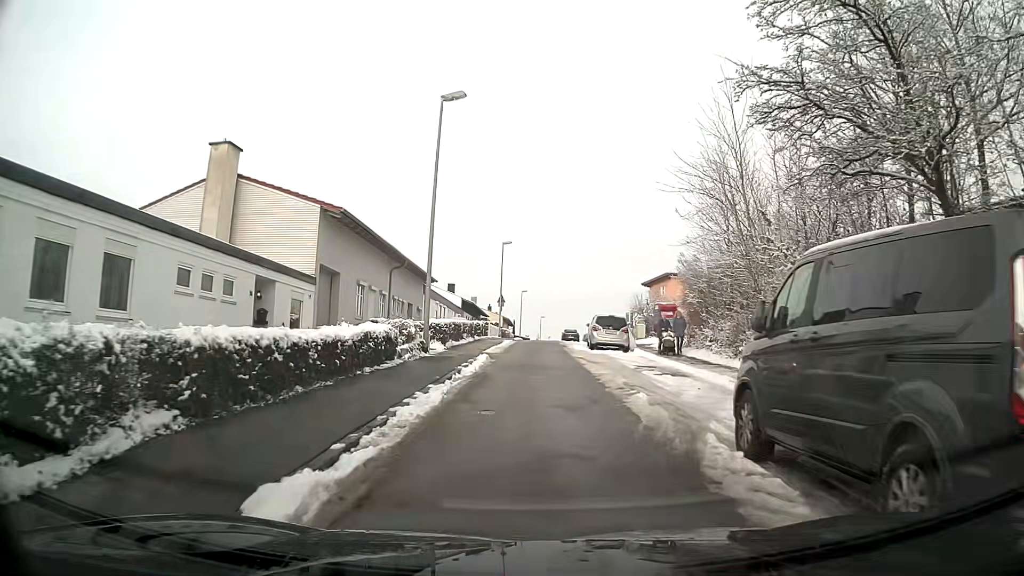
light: Day
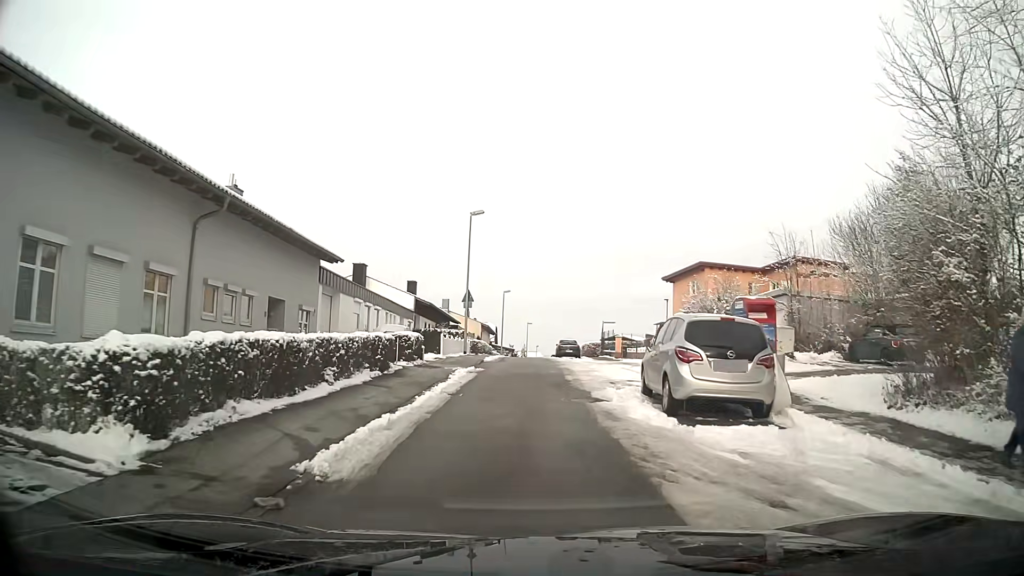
(+0.1, +19.0) m; +1°
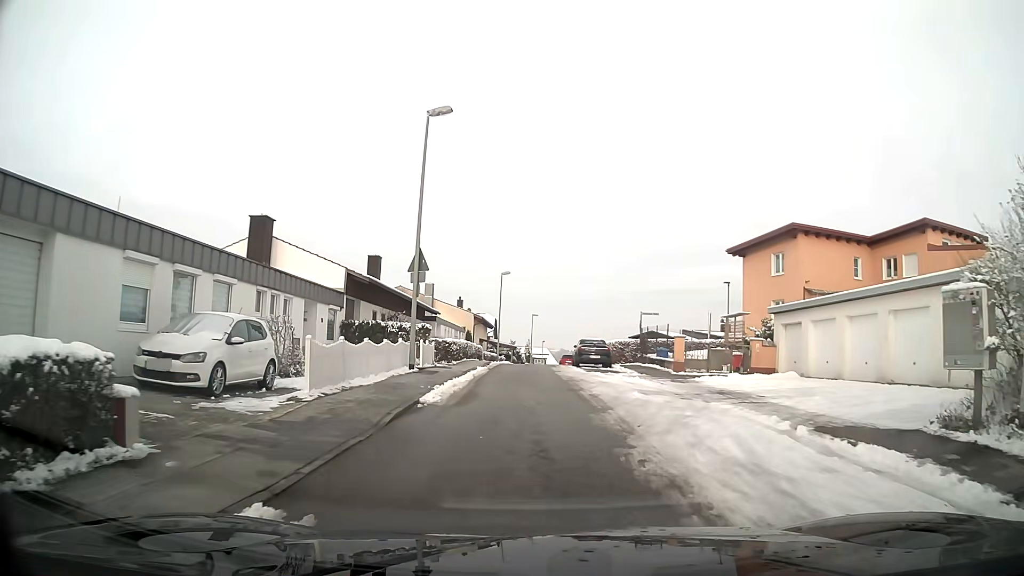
(-0.1, +17.8) m; -1°
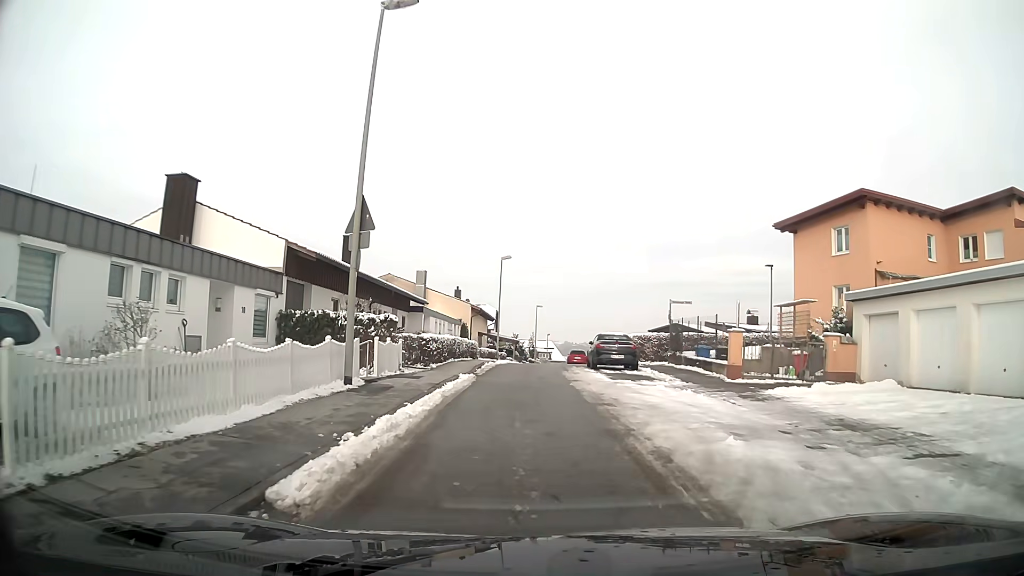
(0.0, +7.4) m; 0°
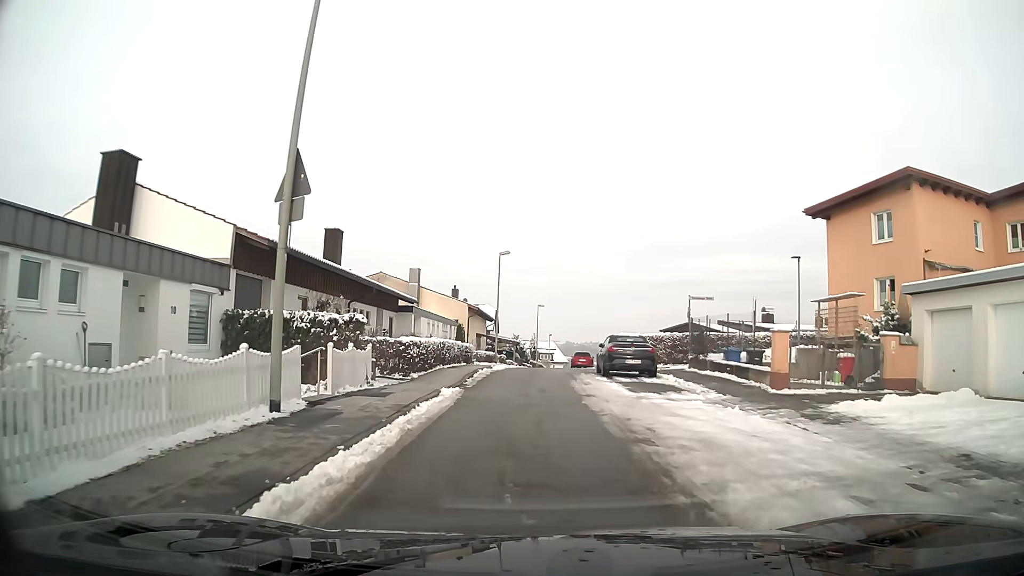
(0.0, +3.8) m; 0°
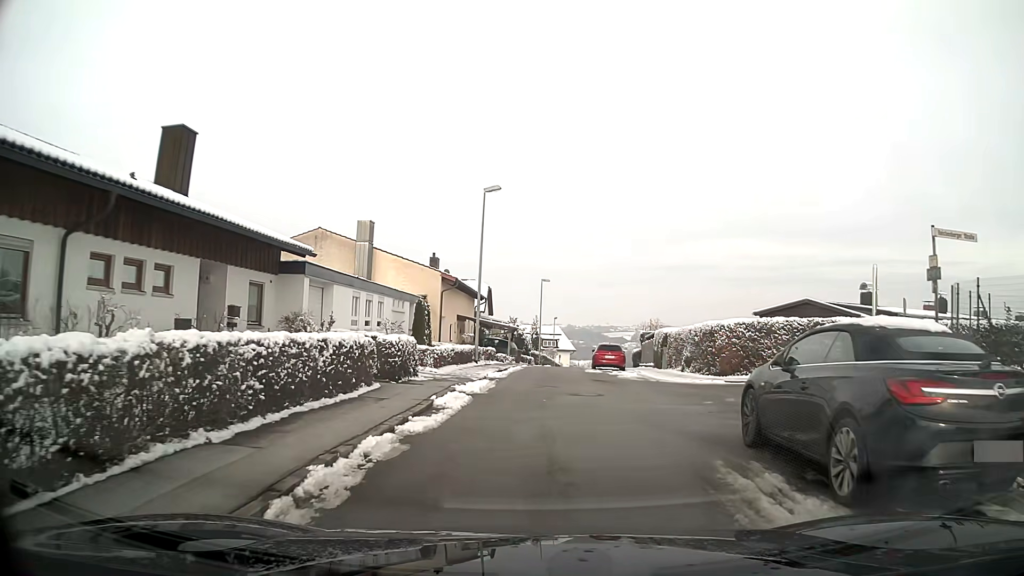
(-0.1, +17.9) m; 0°
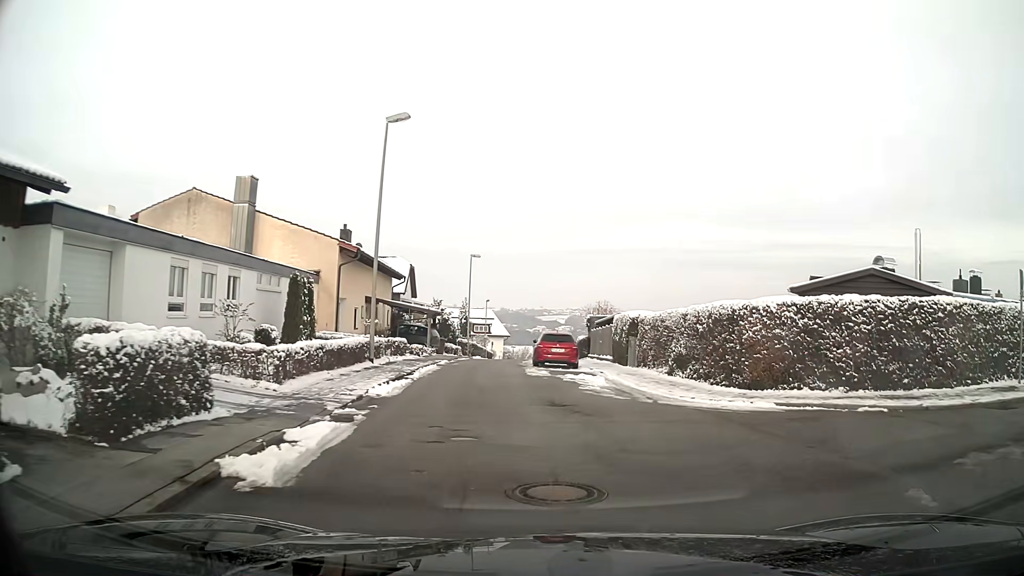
(+0.4, +9.0) m; +6°
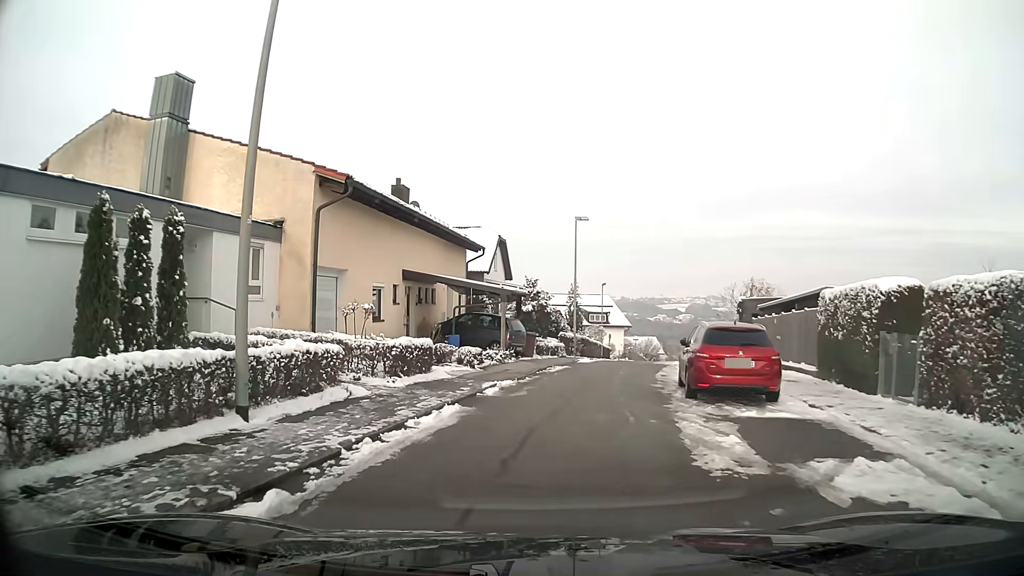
(-0.8, +14.5) m; -10°
